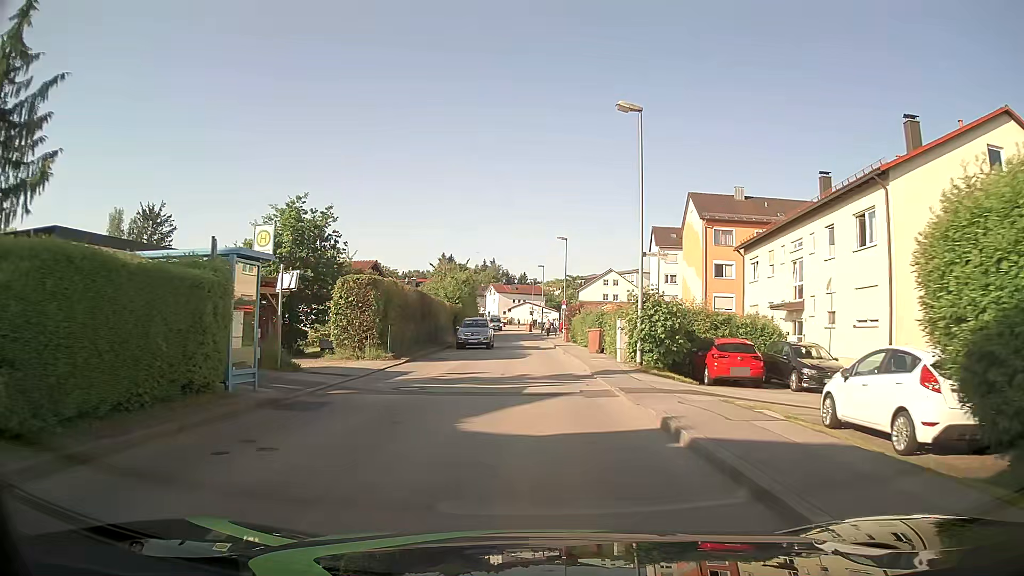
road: unclassified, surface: asphalt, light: Day
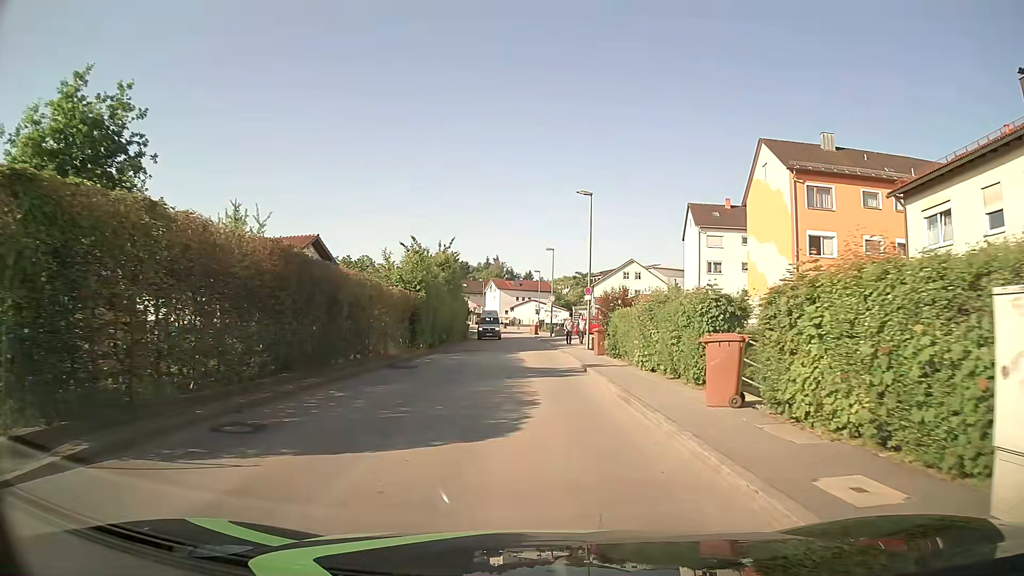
(-0.3, +19.2) m; -1°
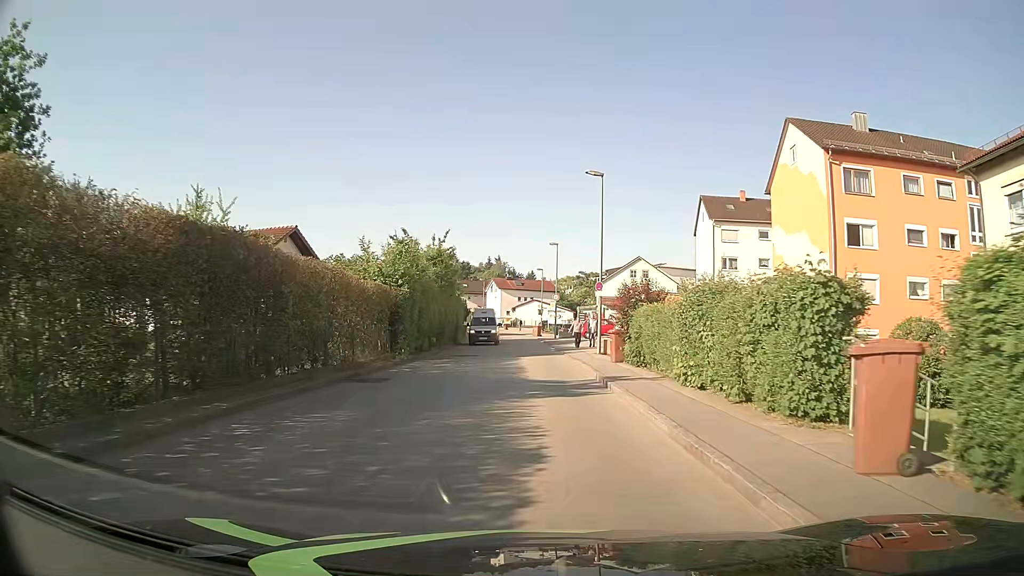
(0.0, +4.8) m; 0°
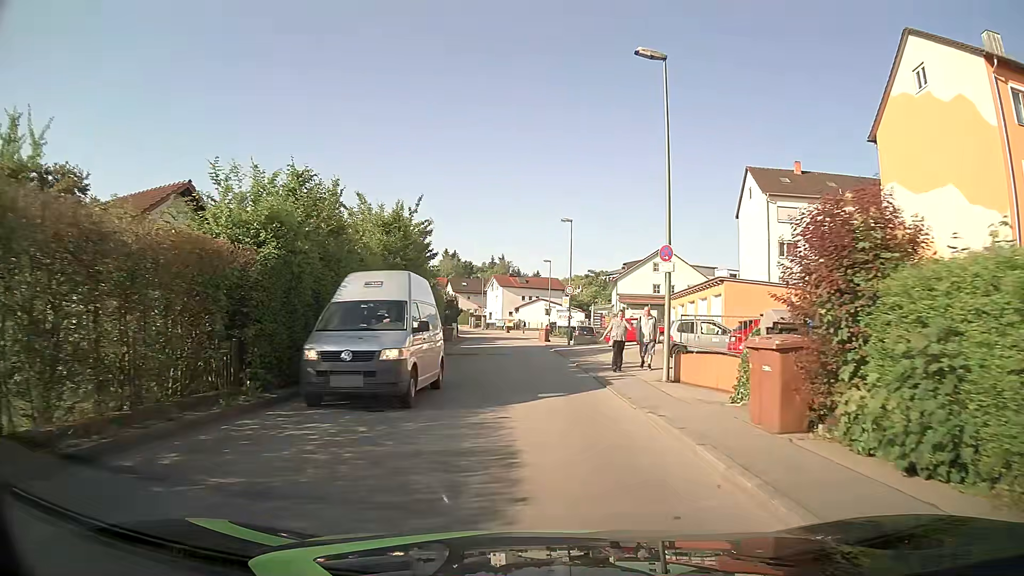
(0.0, +14.3) m; 0°
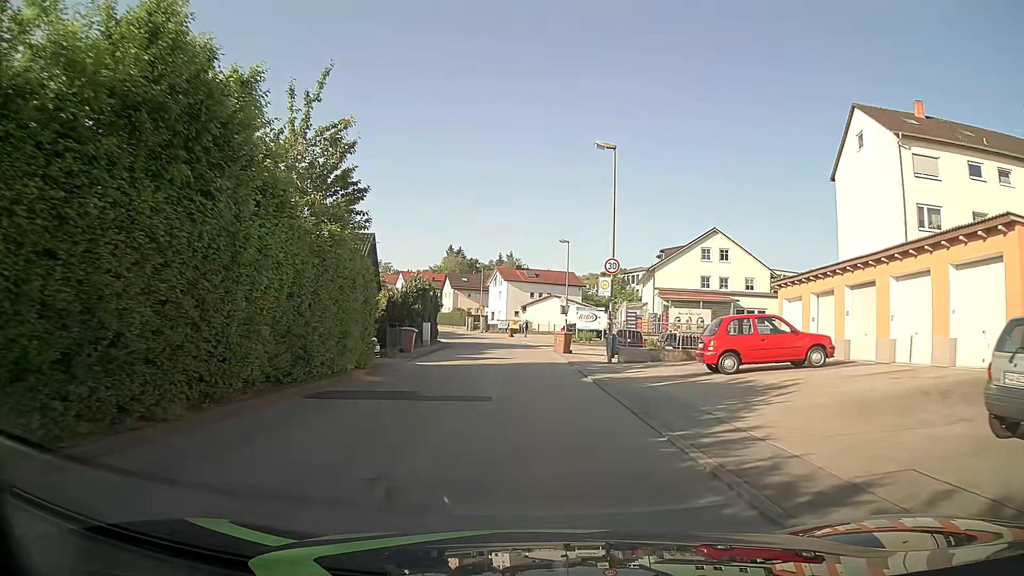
(-0.1, +19.1) m; -1°
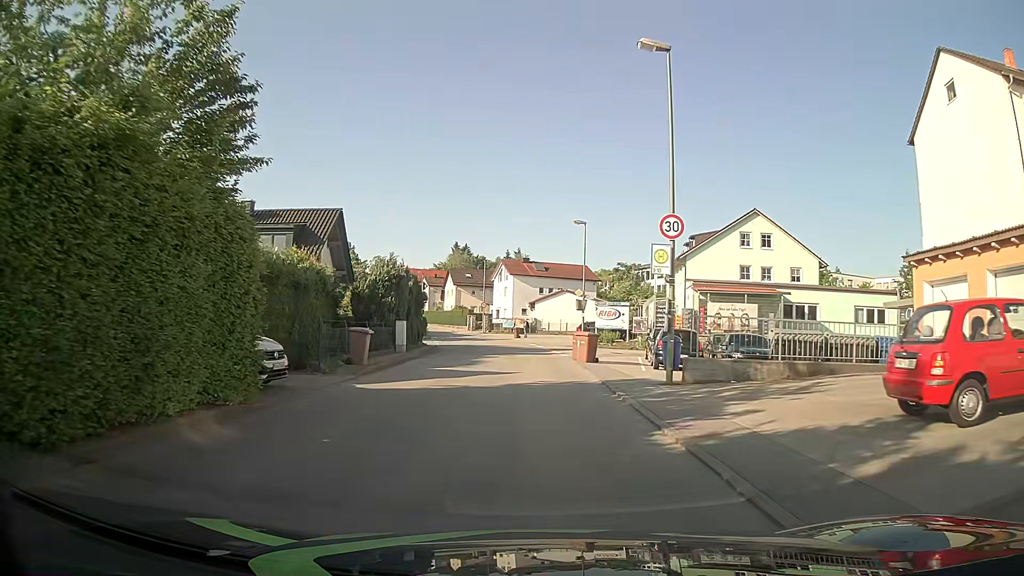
(0.0, +9.6) m; 0°
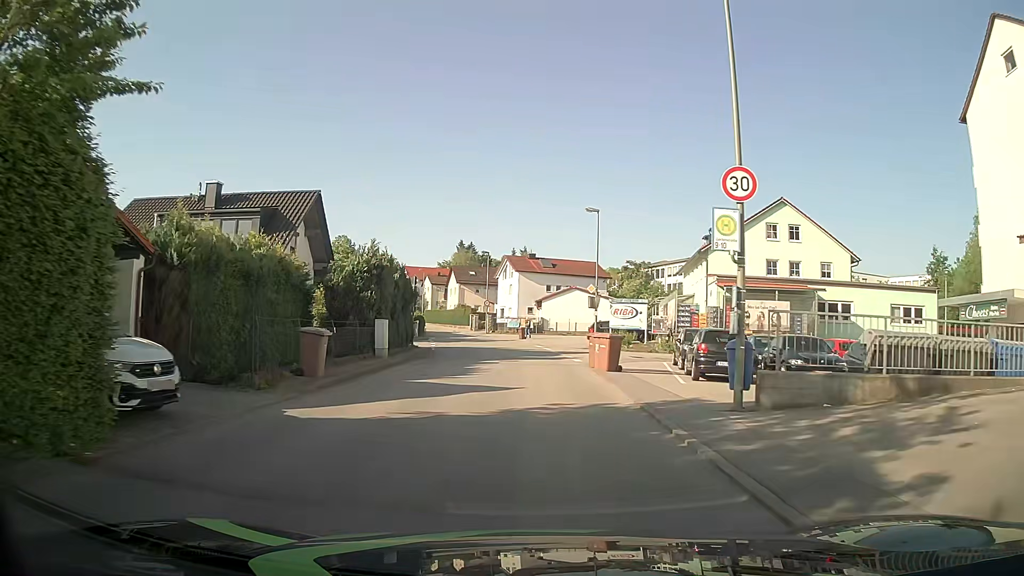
(0.0, +4.8) m; -1°
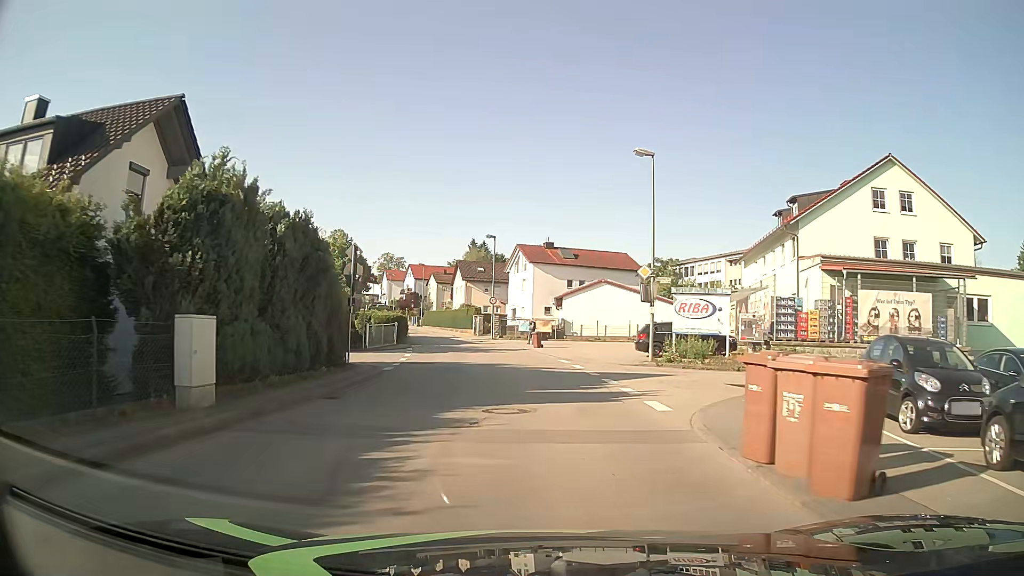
(-0.2, +14.3) m; -1°
(0, +10) (0, +20) (-1, +30) (-3, +40) (-6, +49) (-9, +59) (-12, +69) (-15, +78) (-18, +87) (-22, +97) m
